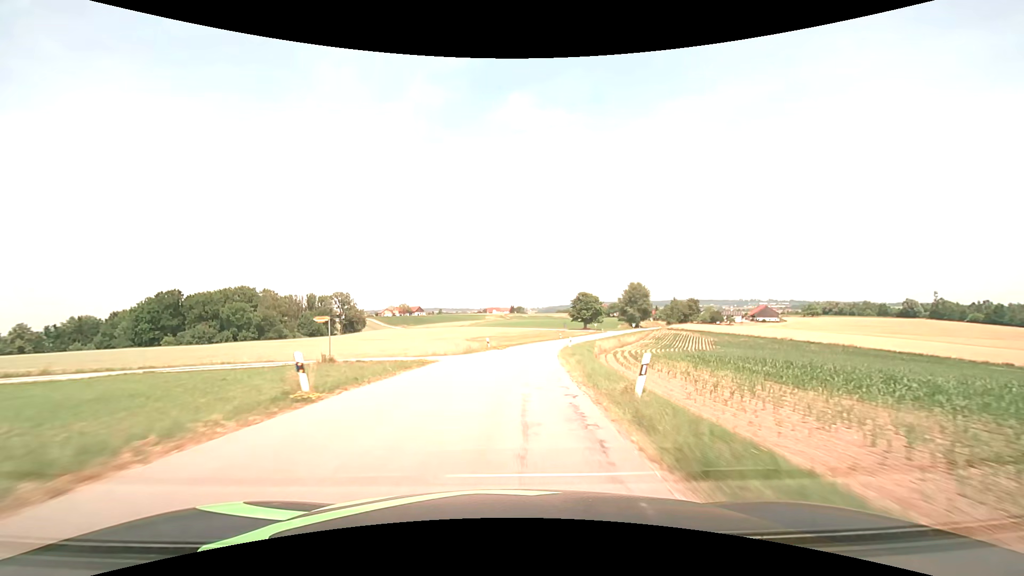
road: tertiary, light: Day
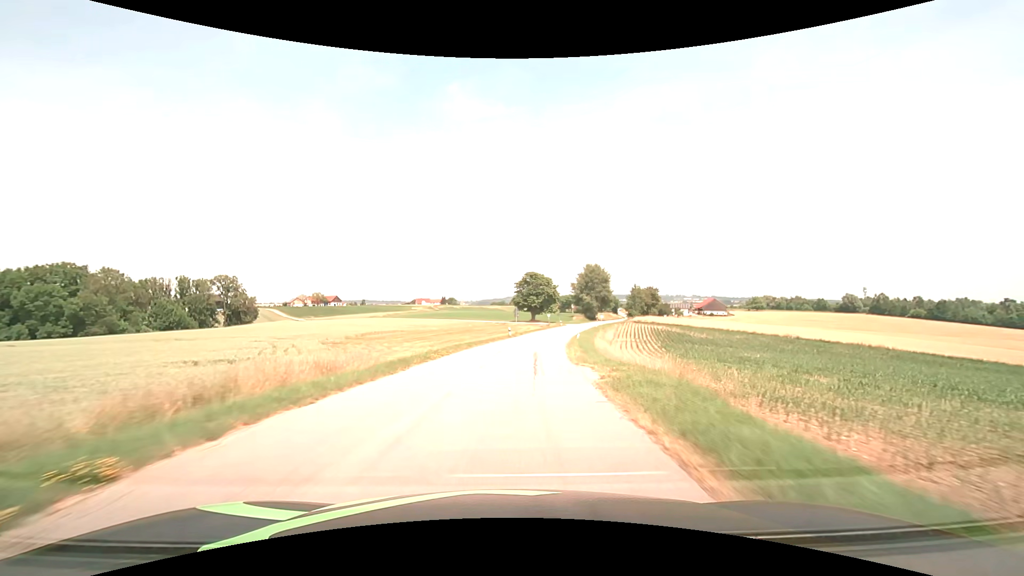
(+2.7, +42.8) m; +8°
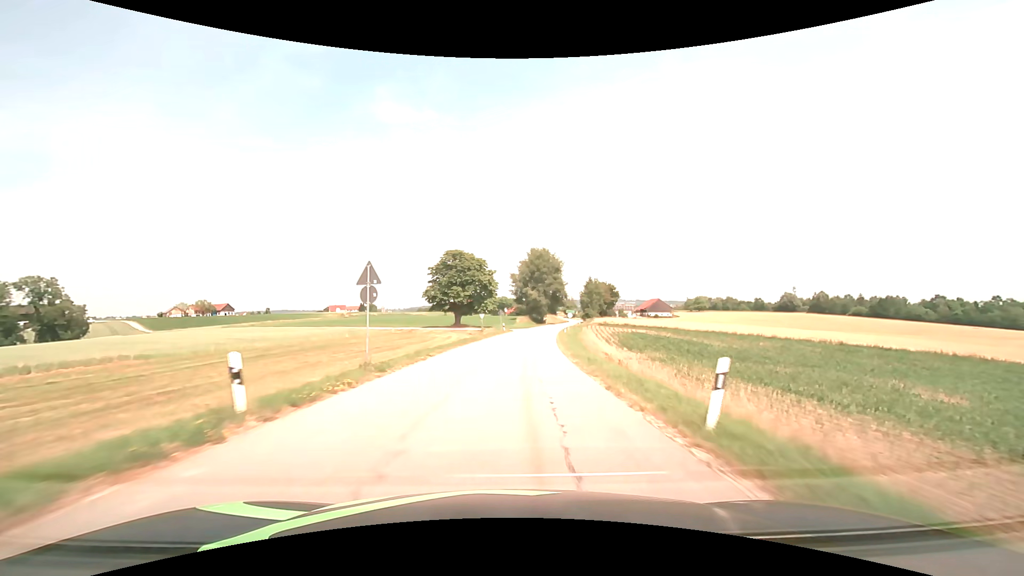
(+3.0, +42.8) m; +8°
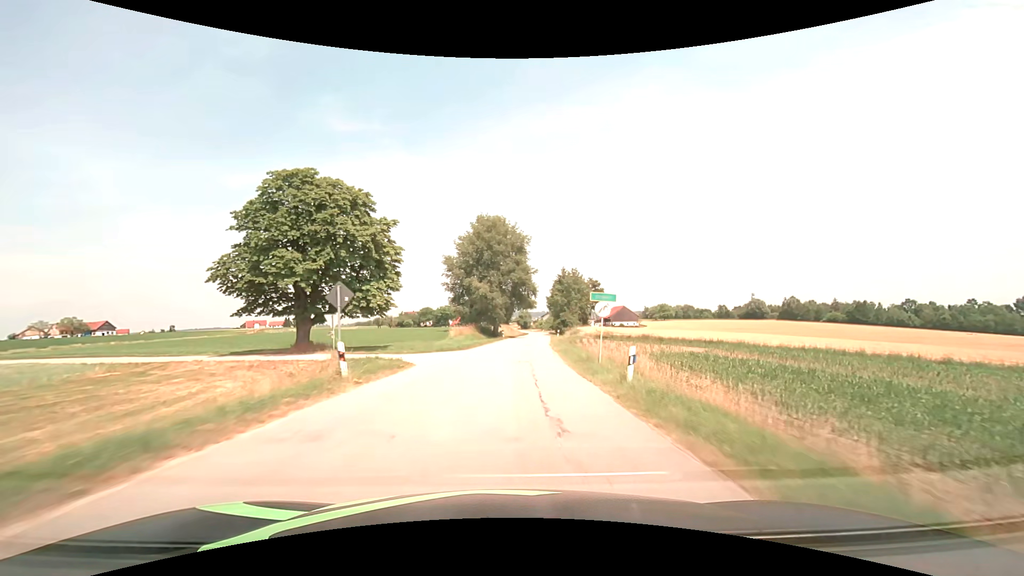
(+2.4, +45.1) m; +6°
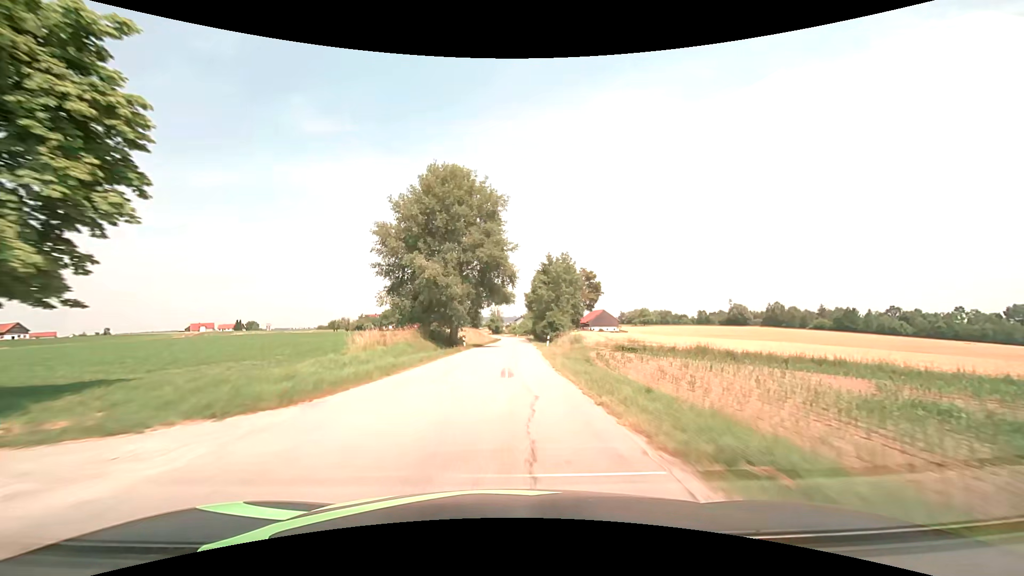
(+0.7, +24.1) m; +3°
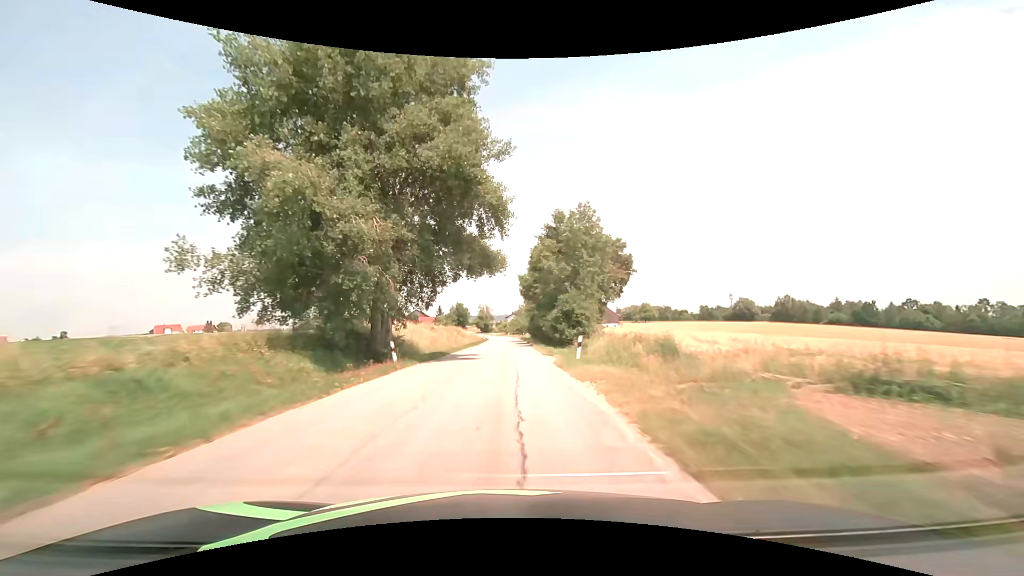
(+0.5, +25.1) m; +1°
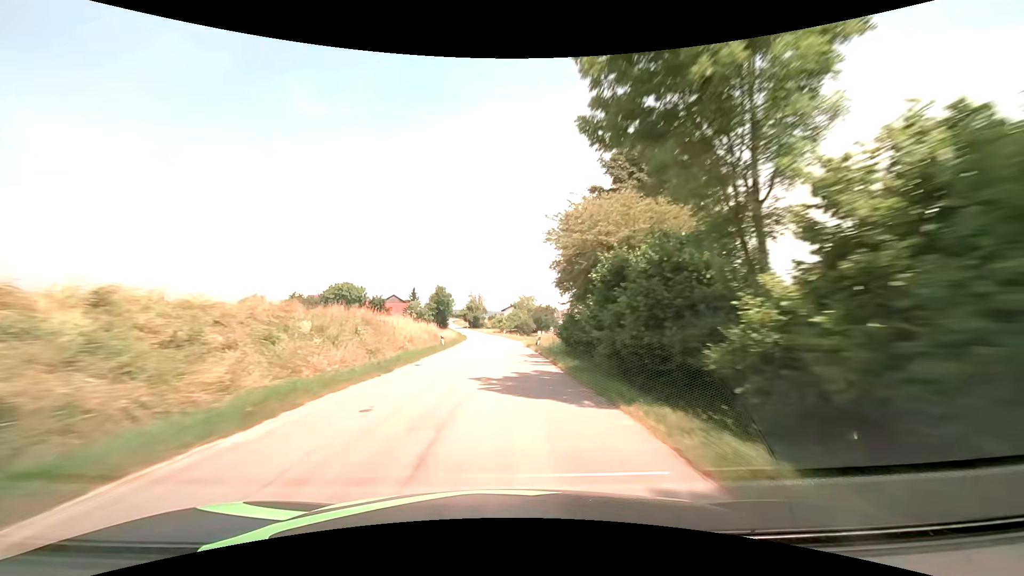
(+0.2, +52.9) m; 0°
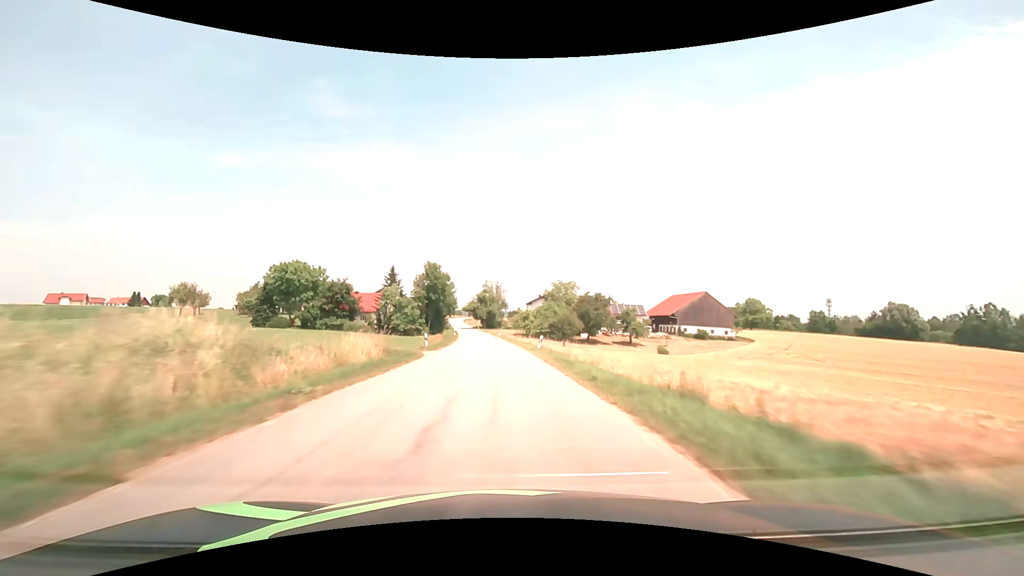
(-0.8, +55.0) m; -3°
(0, +10) (0, +20) (0, +30) (-1, +40) (-1, +50) (-2, +60) (-3, +70) (-4, +80) (-5, +90) (-6, +100) m
